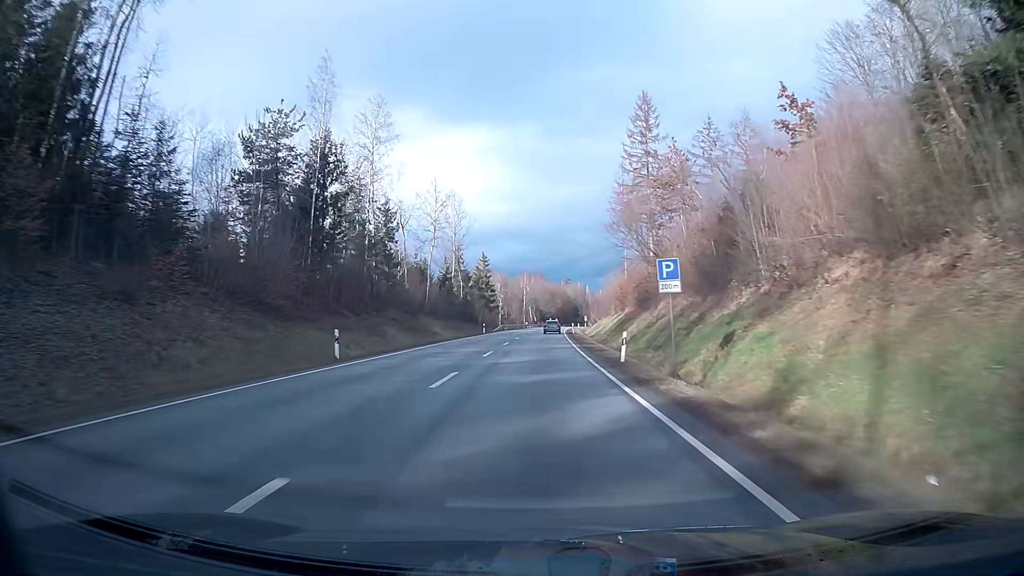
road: primary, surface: asphalt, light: Day
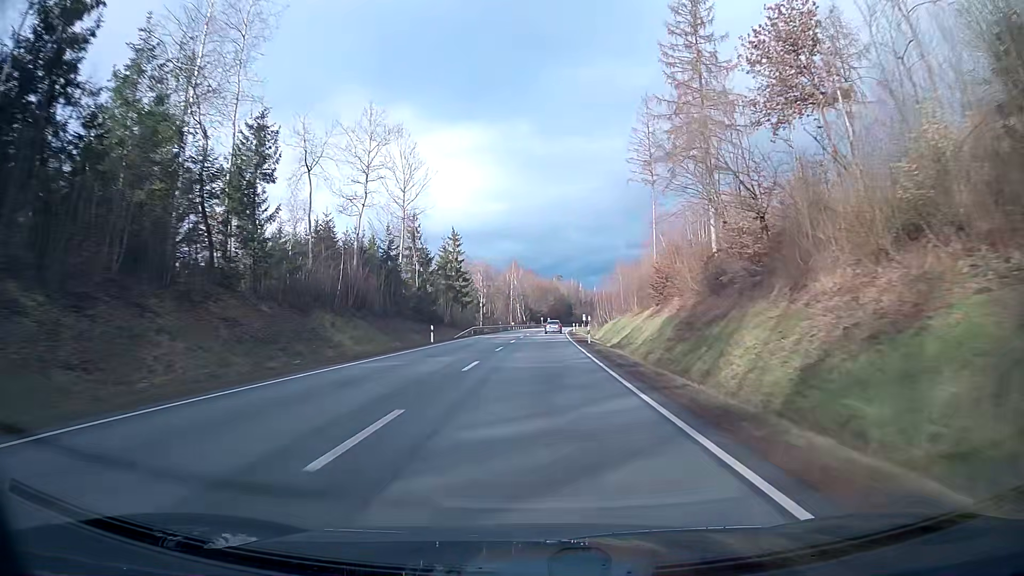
(+0.2, +31.5) m; +1°
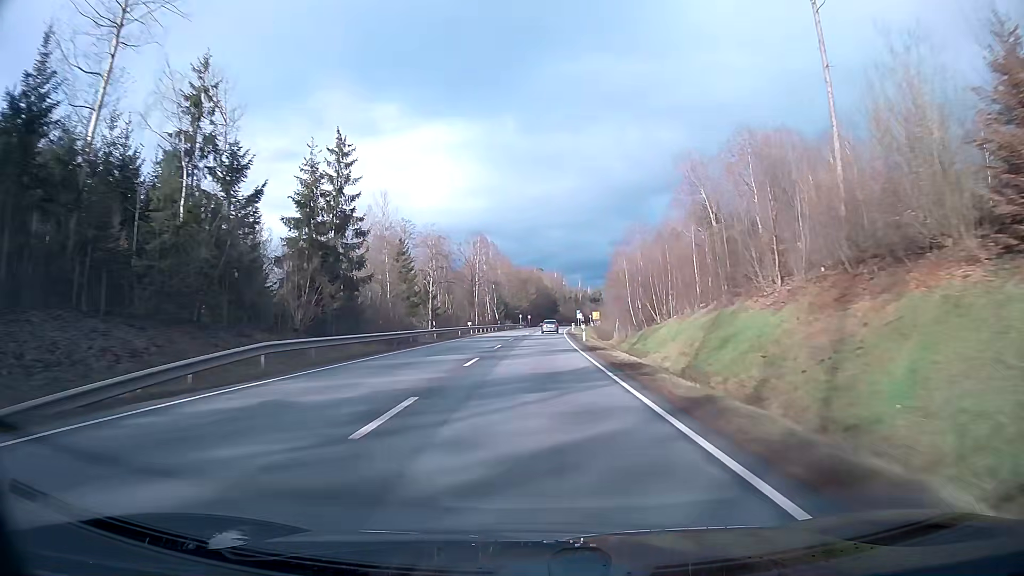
(+0.7, +46.2) m; +2°
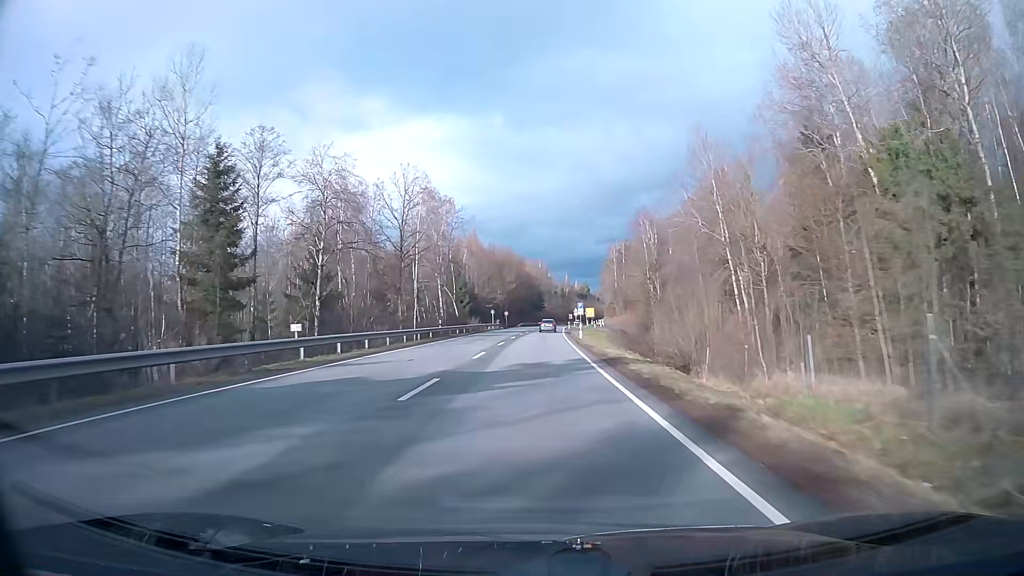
(+0.6, +44.2) m; +1°
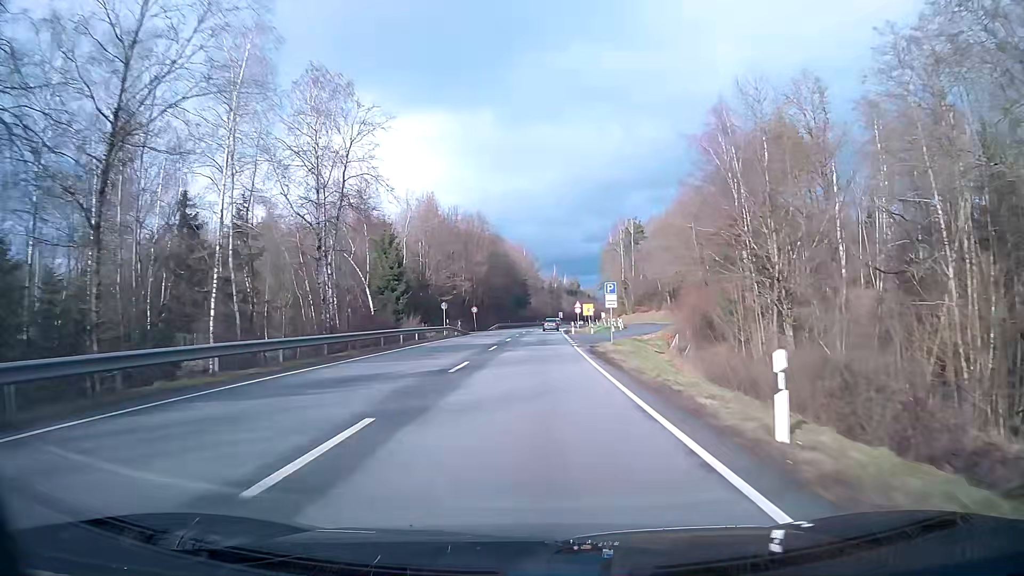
(+0.5, +41.9) m; +1°
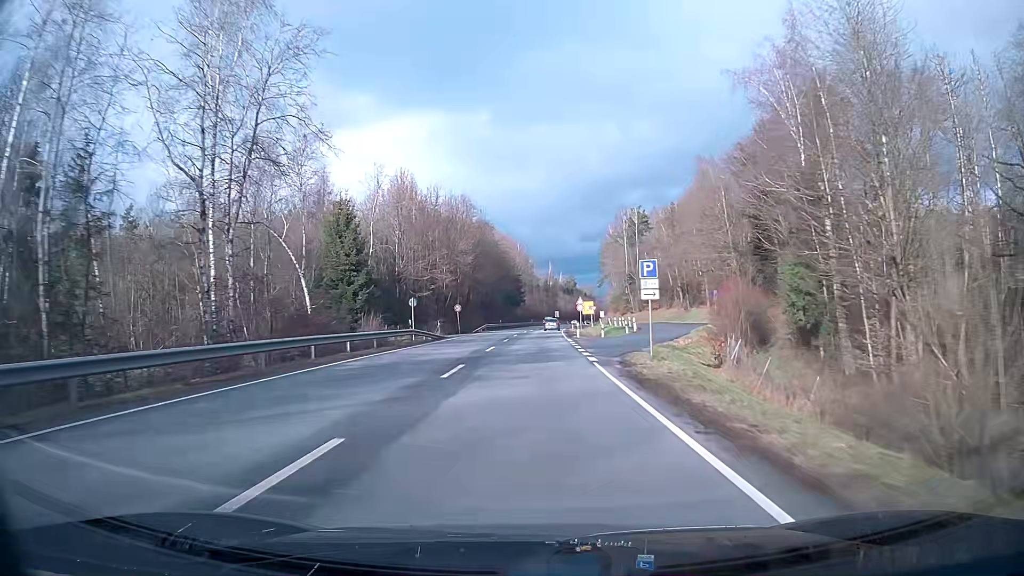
(0.0, +13.4) m; 0°
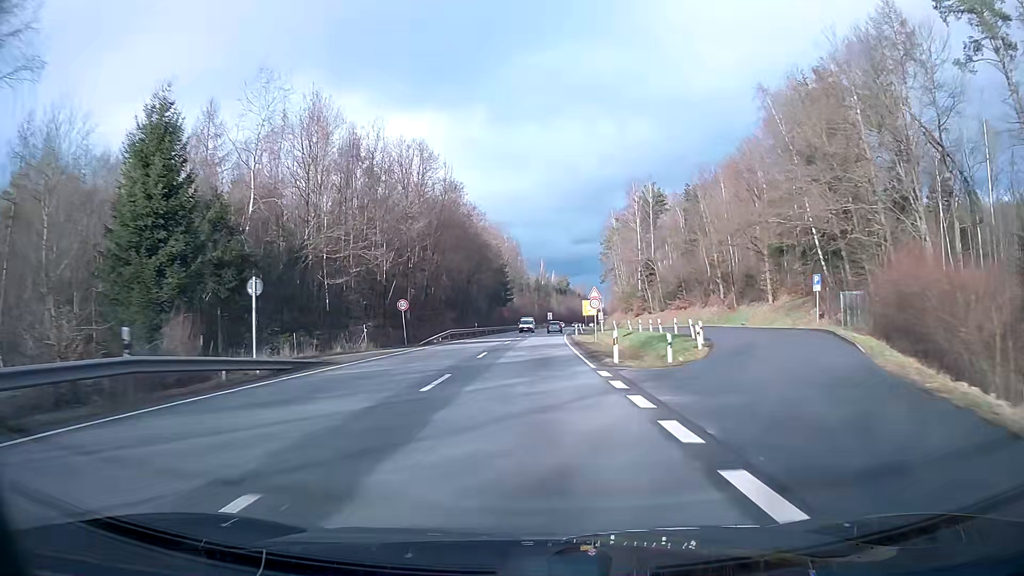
(+0.2, +26.3) m; +1°
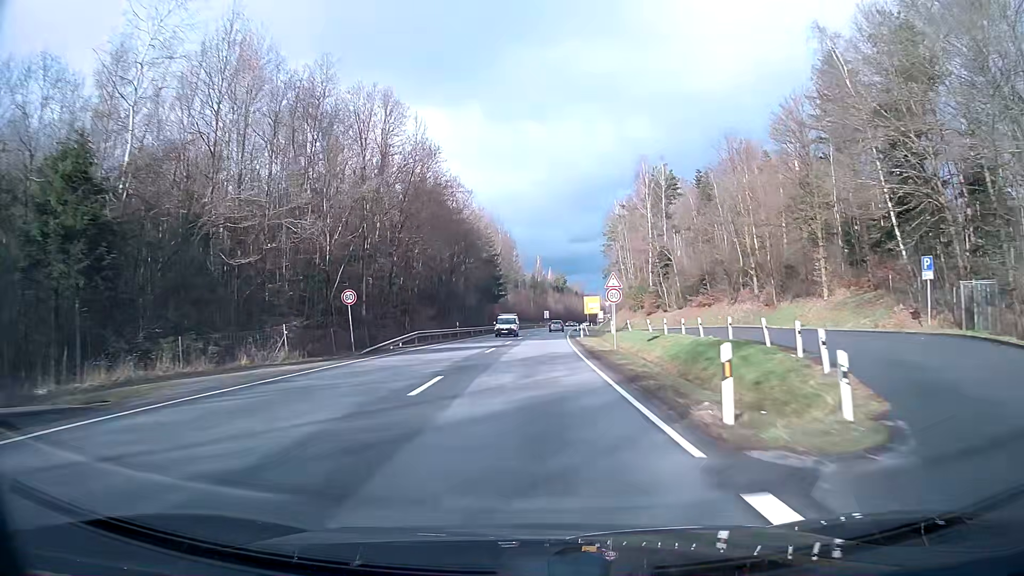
(0.0, +13.0) m; 0°
